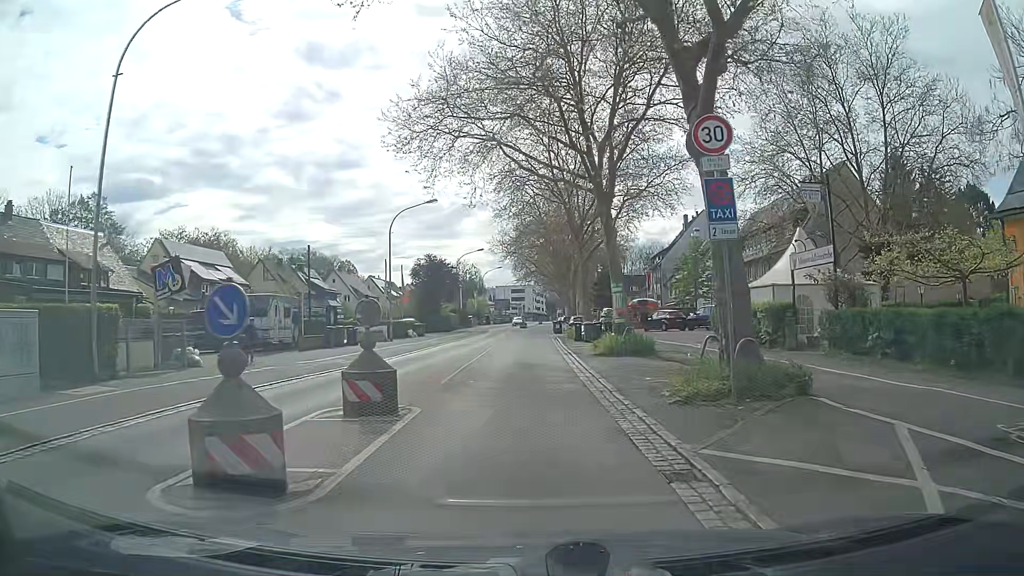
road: secondary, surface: asphalt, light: Day
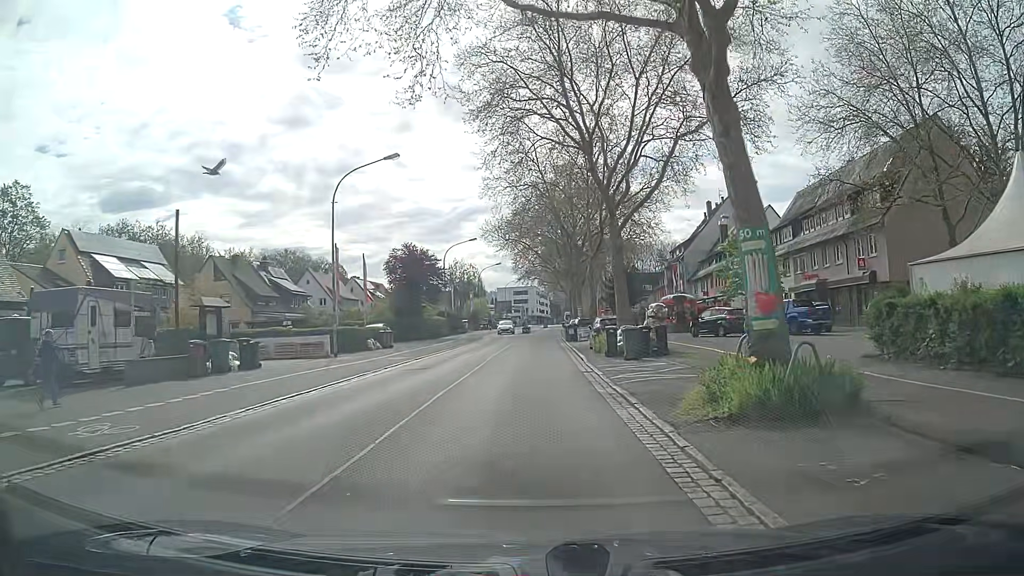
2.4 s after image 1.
(-0.1, +14.6) m; -1°
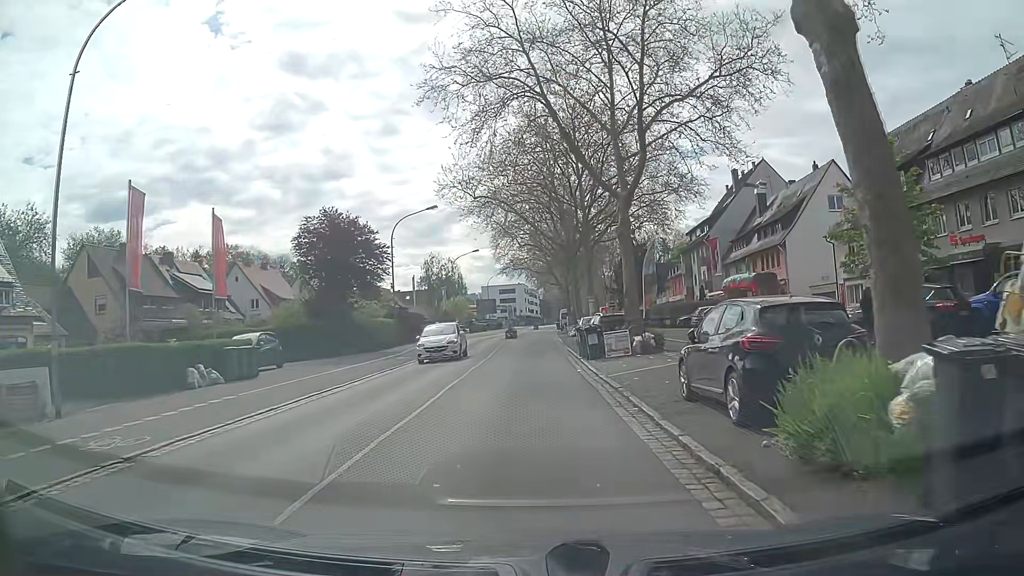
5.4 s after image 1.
(+0.5, +20.8) m; +2°
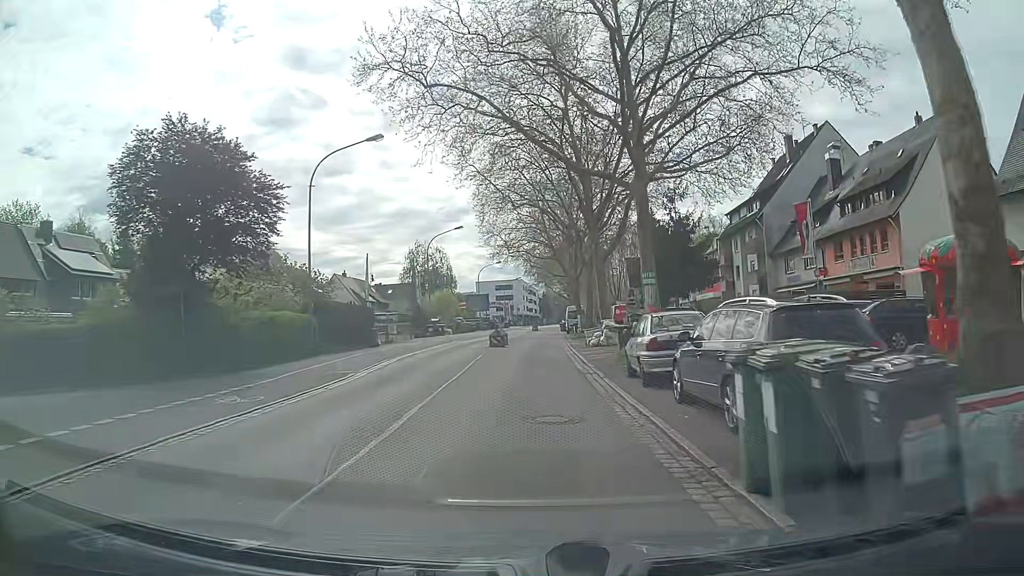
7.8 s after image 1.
(-0.1, +18.5) m; 0°
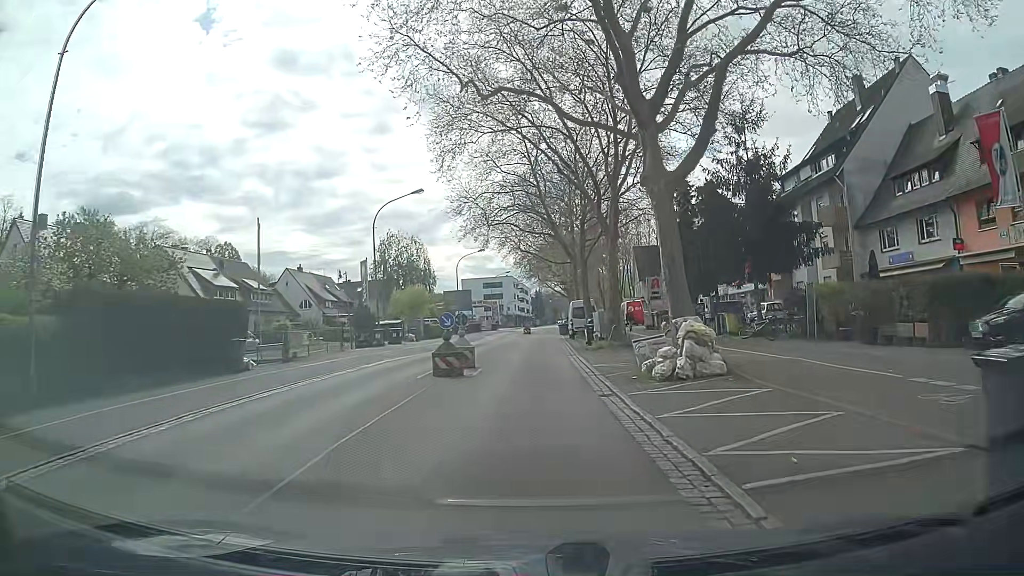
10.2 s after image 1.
(+0.3, +18.1) m; +2°
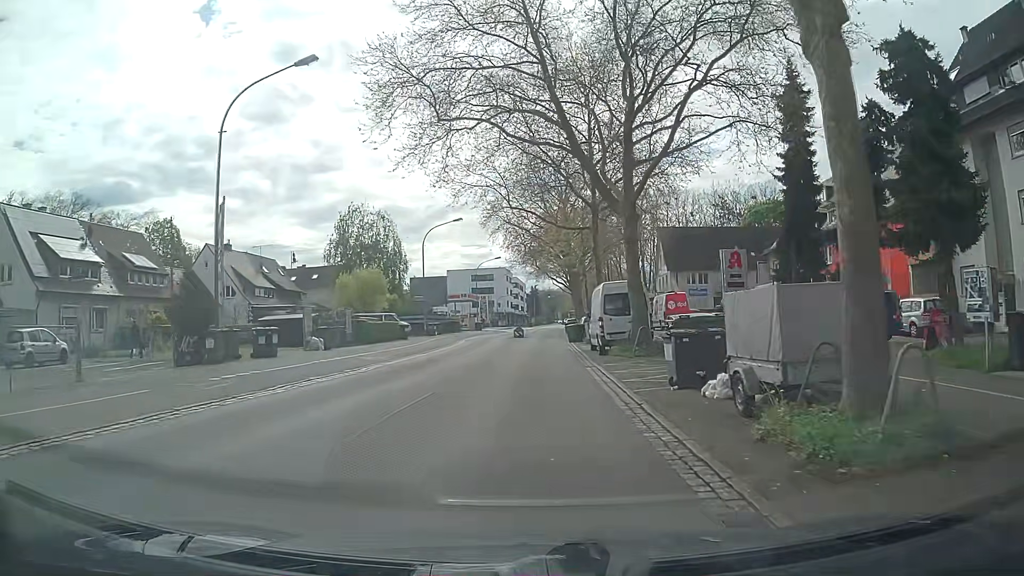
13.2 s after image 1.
(-0.3, +22.4) m; -1°
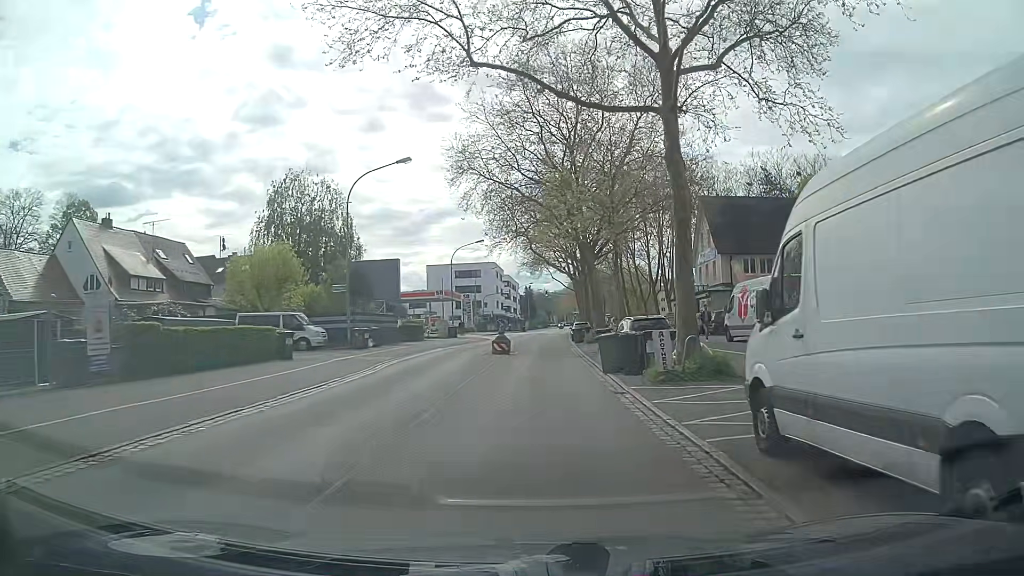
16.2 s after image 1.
(+0.5, +22.3) m; +1°
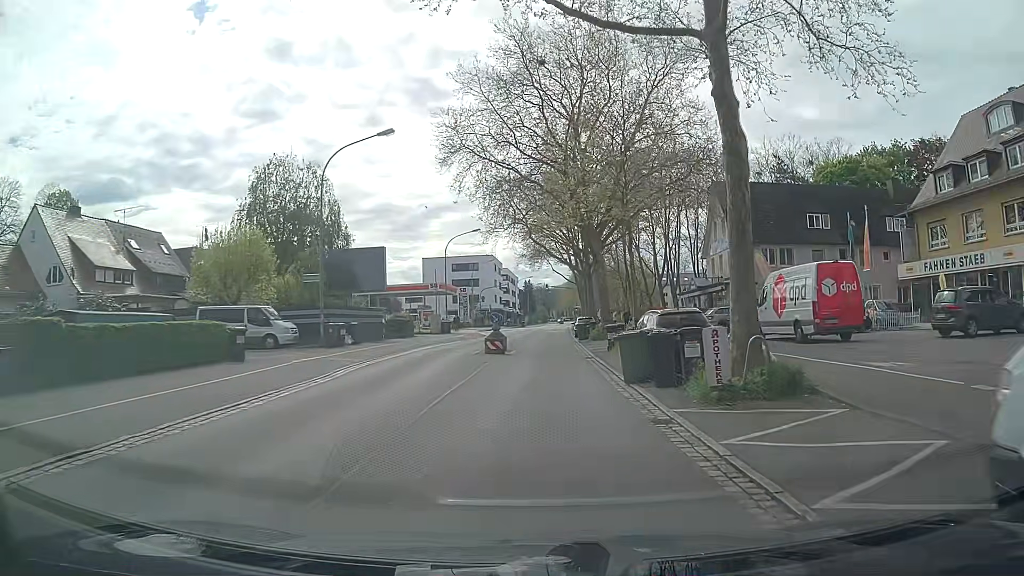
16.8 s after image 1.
(+0.1, +4.4) m; 0°
(0, +10) (0, +20) (+1, +30) (+1, +40) (+2, +50) (+2, +60) (+3, +70) (+4, +80) (+4, +90) (+5, +100) m
